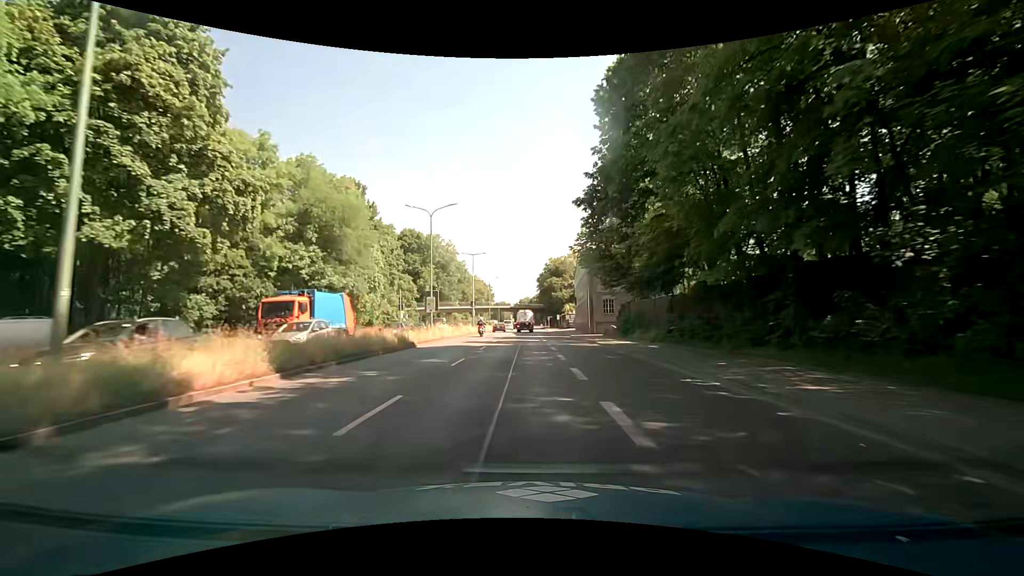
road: trunk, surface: asphalt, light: Day
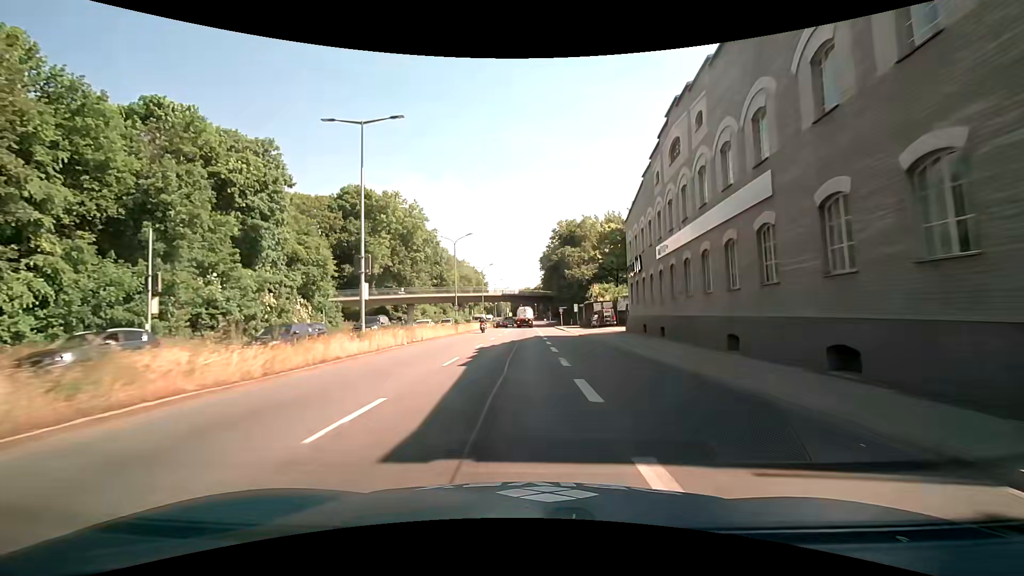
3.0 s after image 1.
(0.0, +45.6) m; 0°
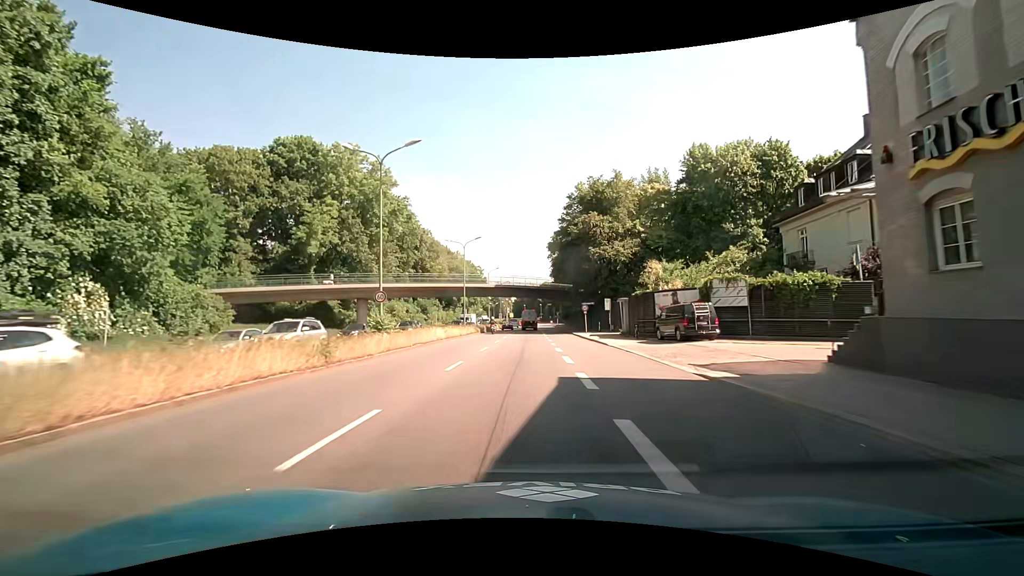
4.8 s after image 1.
(-0.1, +28.1) m; -1°
(0, +10) (0, +20) (0, +30) (0, +40) (0, +50) (0, +60) (0, +70) (+1, +80) (+1, +90) (+1, +100) m
